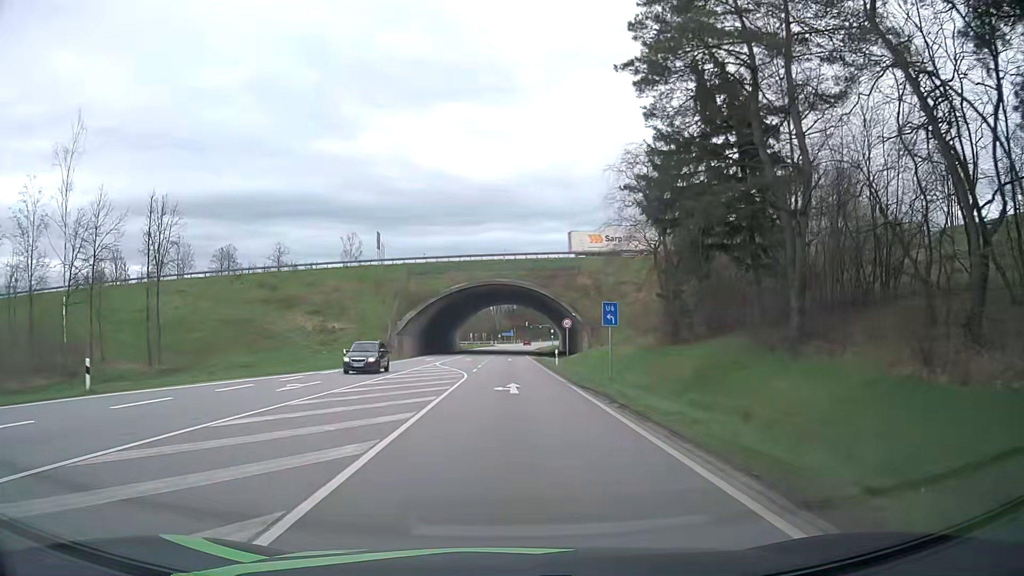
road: primary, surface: asphalt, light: Day
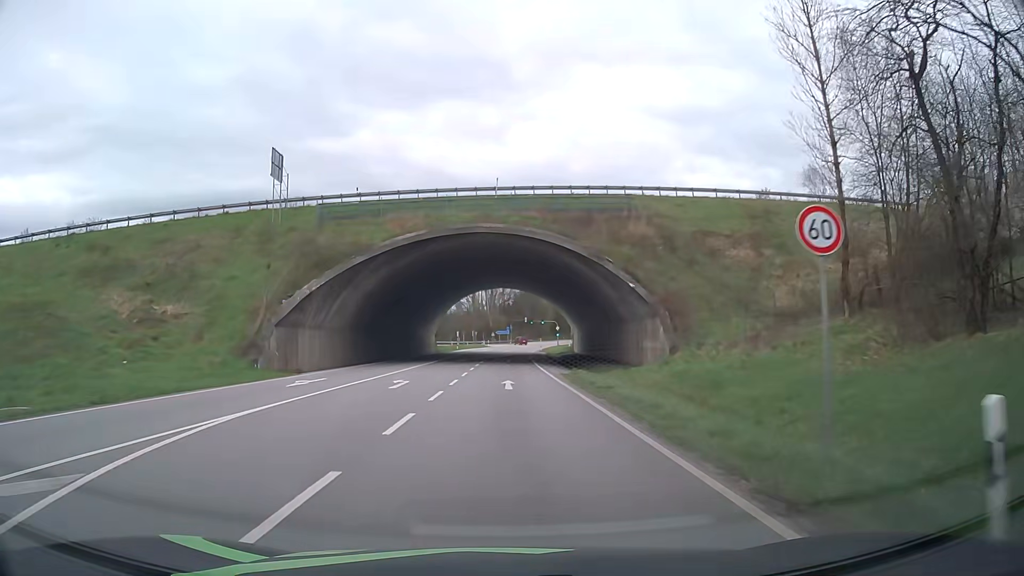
(0.0, +35.5) m; 0°
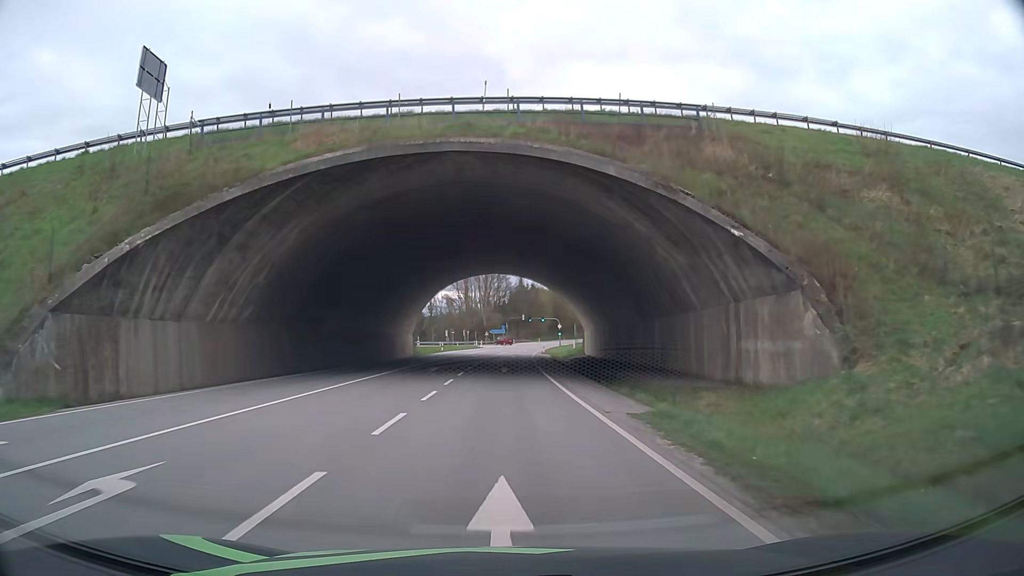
(0.0, +18.0) m; 0°
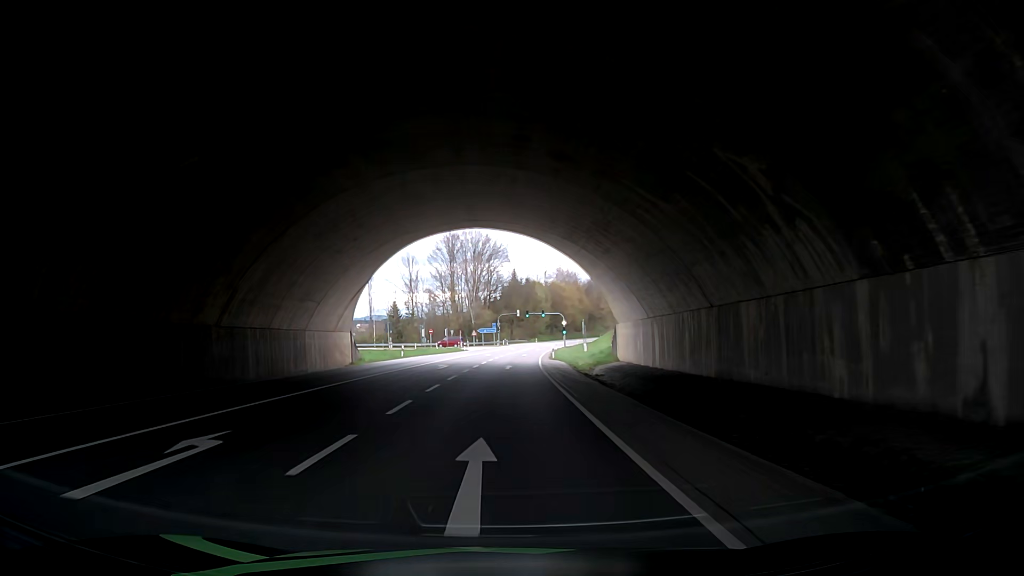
(0.0, +27.2) m; -2°
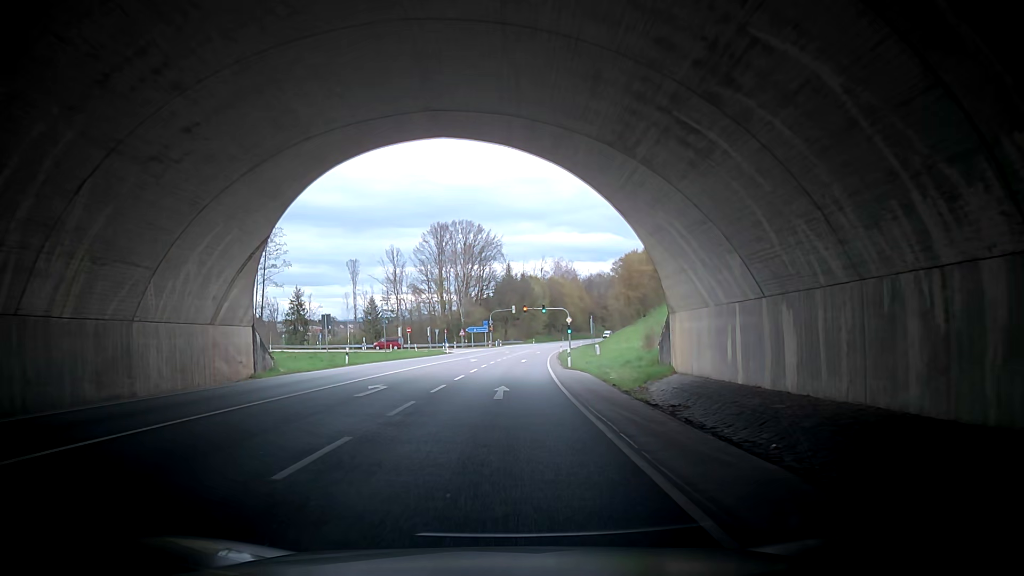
(+0.3, +18.3) m; +1°
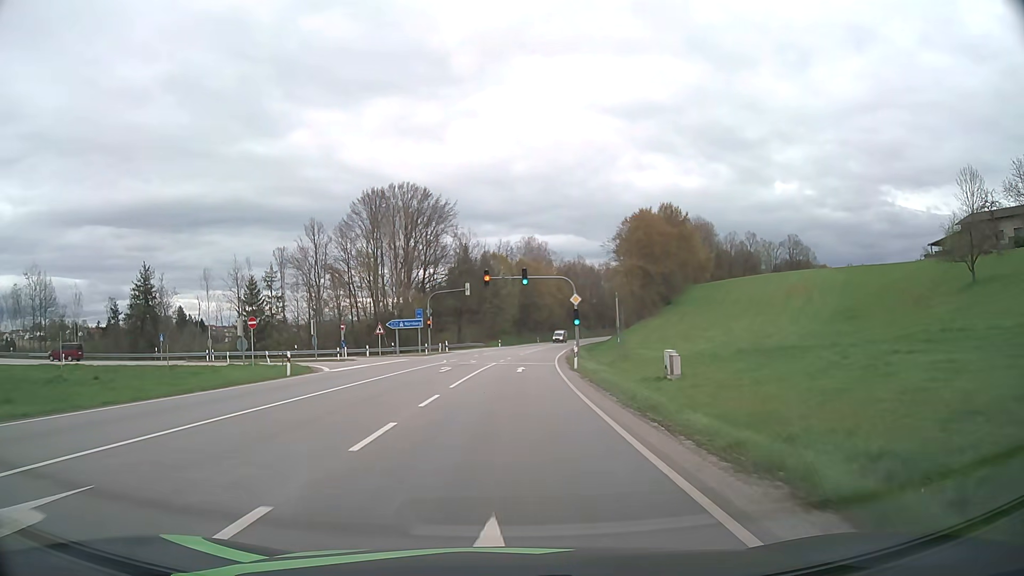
(+2.0, +46.0) m; +5°
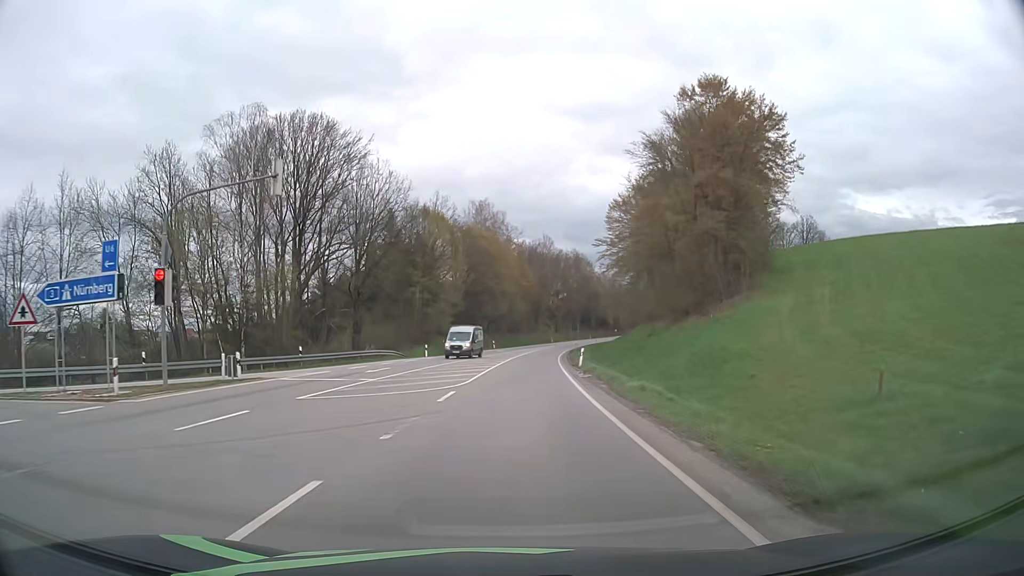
(+1.8, +46.3) m; +5°
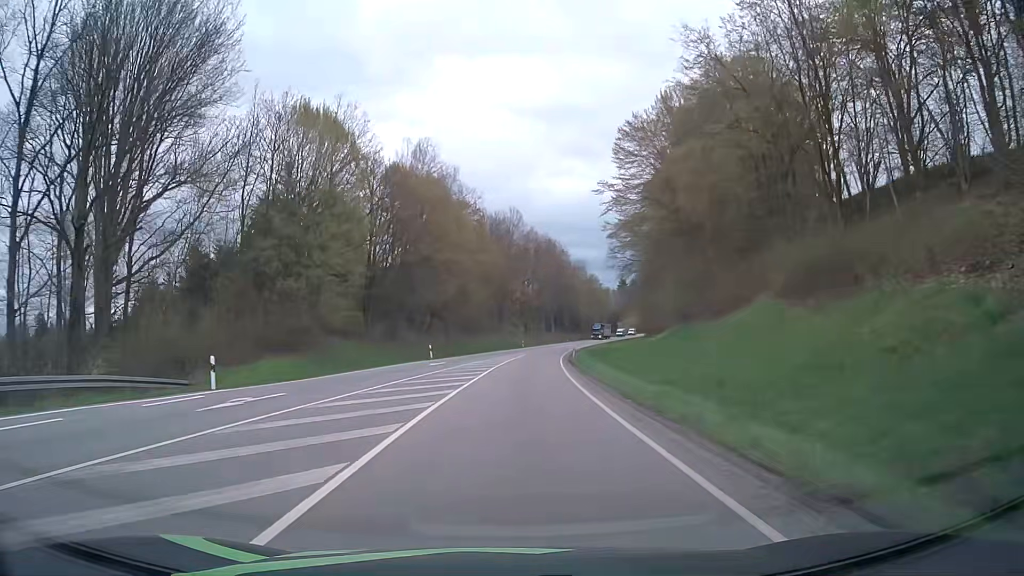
(+0.9, +37.4) m; +3°
(0, +10) (0, +20) (+1, +30) (+1, +40) (+2, +50) (+3, +60) (+5, +70) (+6, +80) (+7, +90) (+9, +99) m
